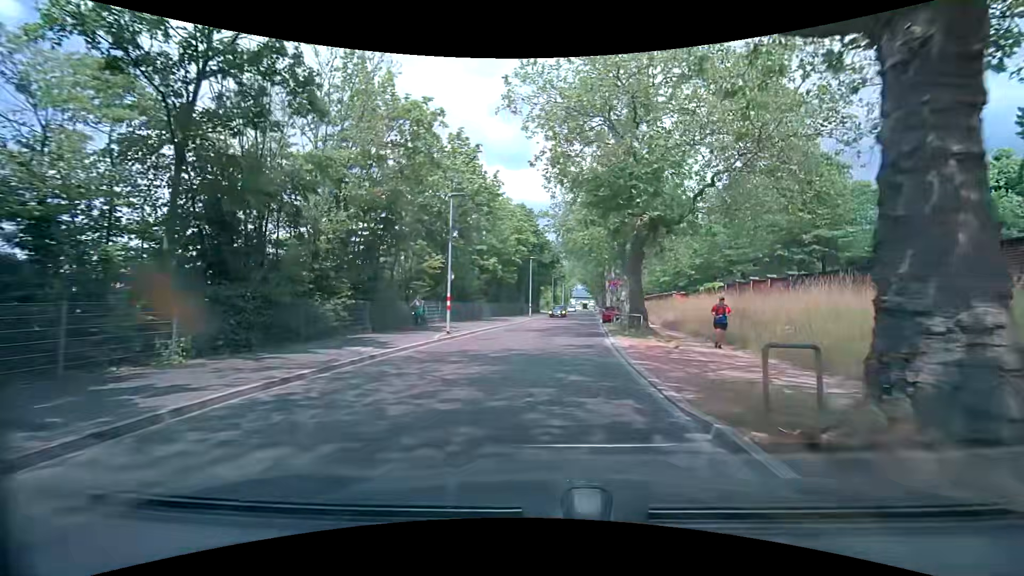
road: tertiary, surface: asphalt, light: Day
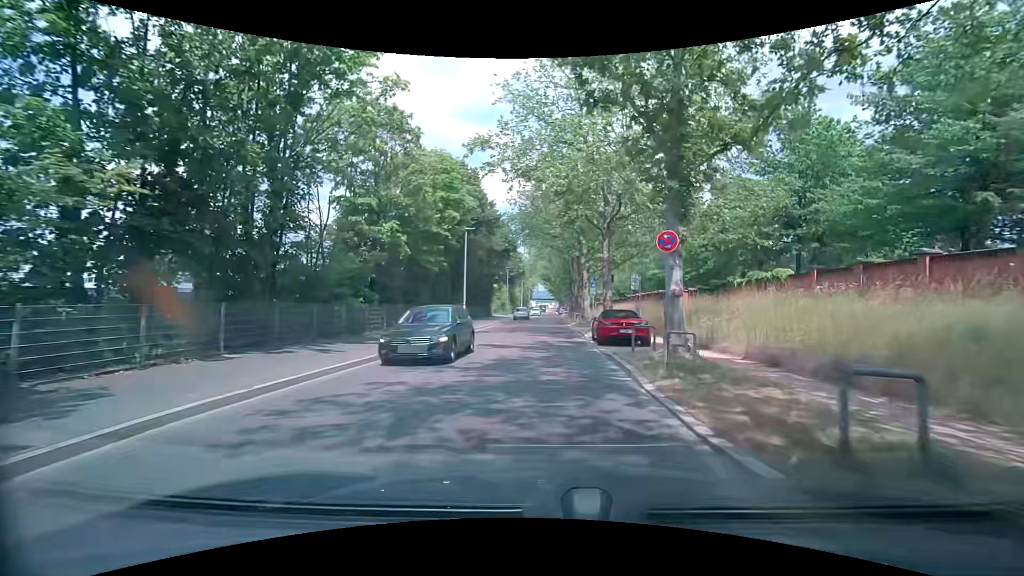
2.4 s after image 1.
(+1.0, +20.0) m; +5°
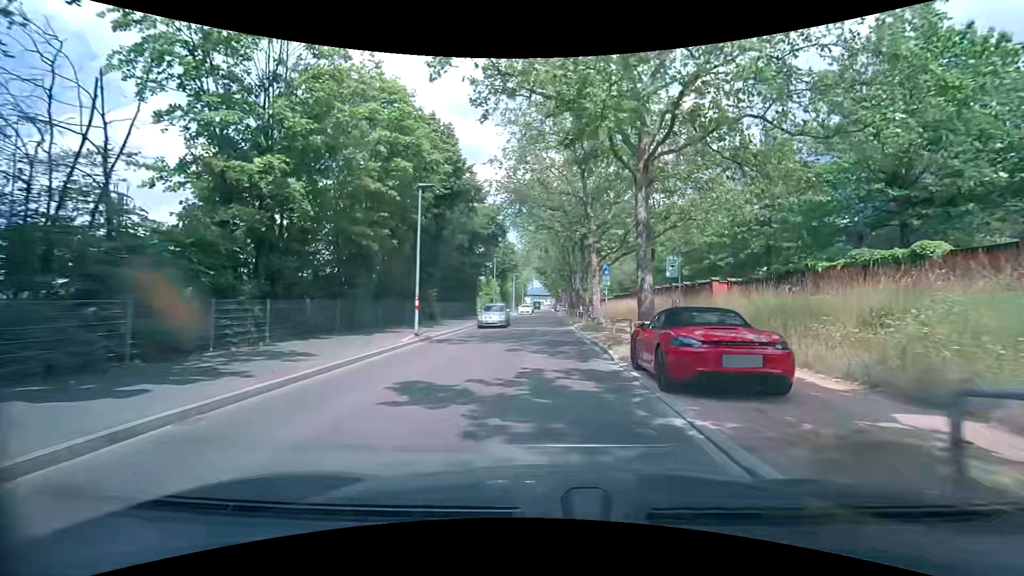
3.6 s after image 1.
(+0.1, +10.3) m; +1°
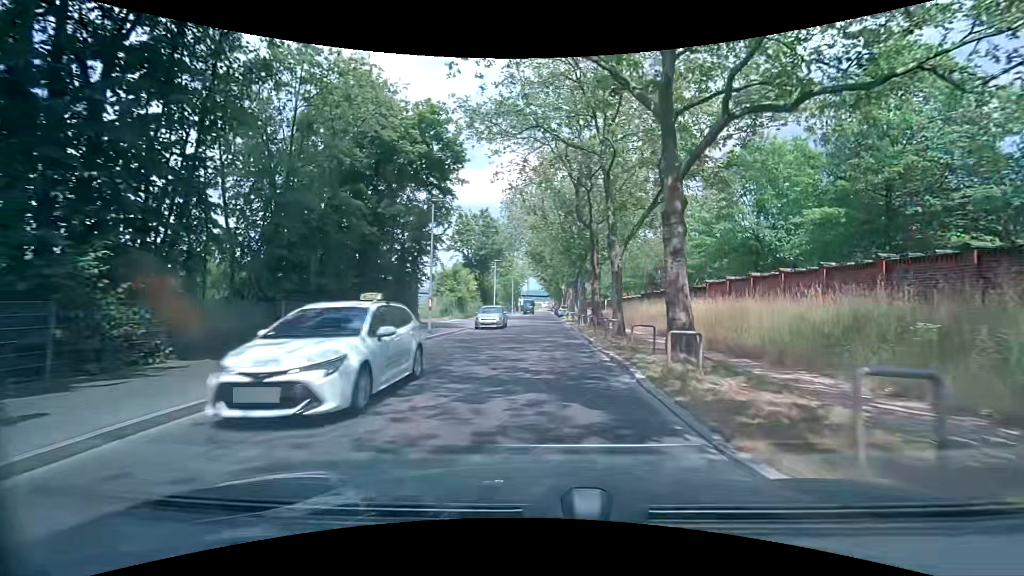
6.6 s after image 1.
(+0.1, +26.6) m; 0°
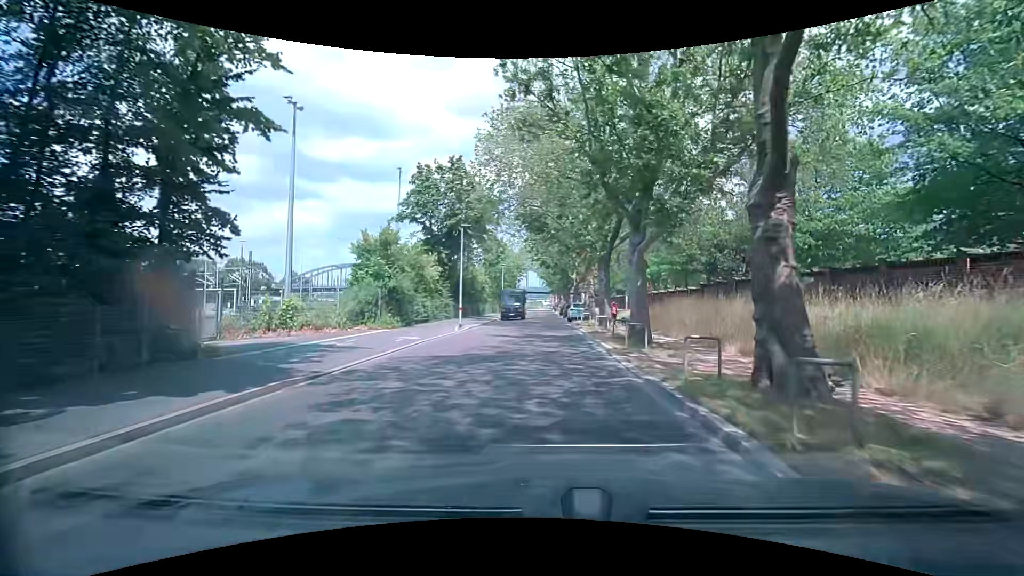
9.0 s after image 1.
(-0.1, +21.8) m; 0°
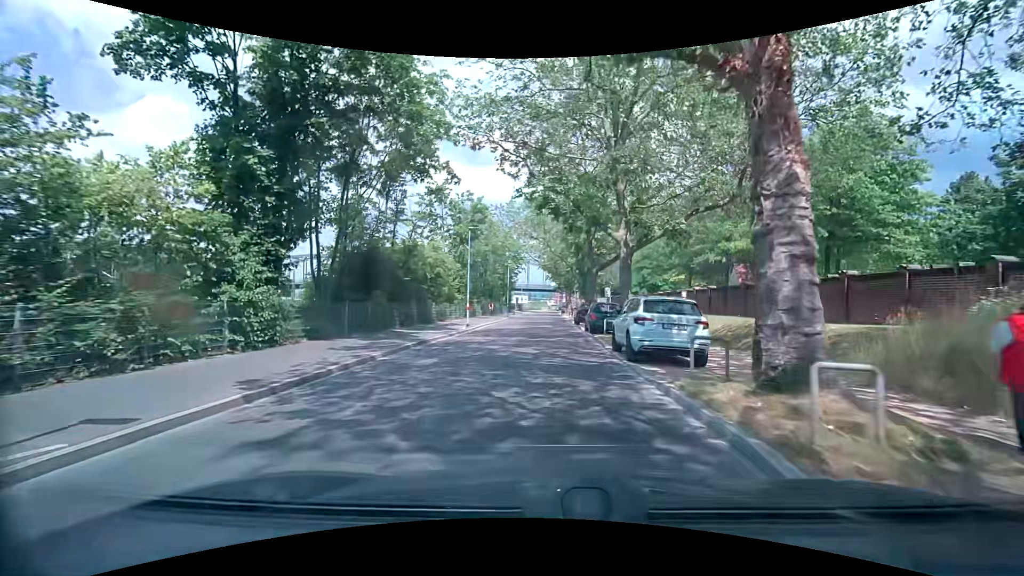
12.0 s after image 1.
(+0.1, +27.7) m; -1°
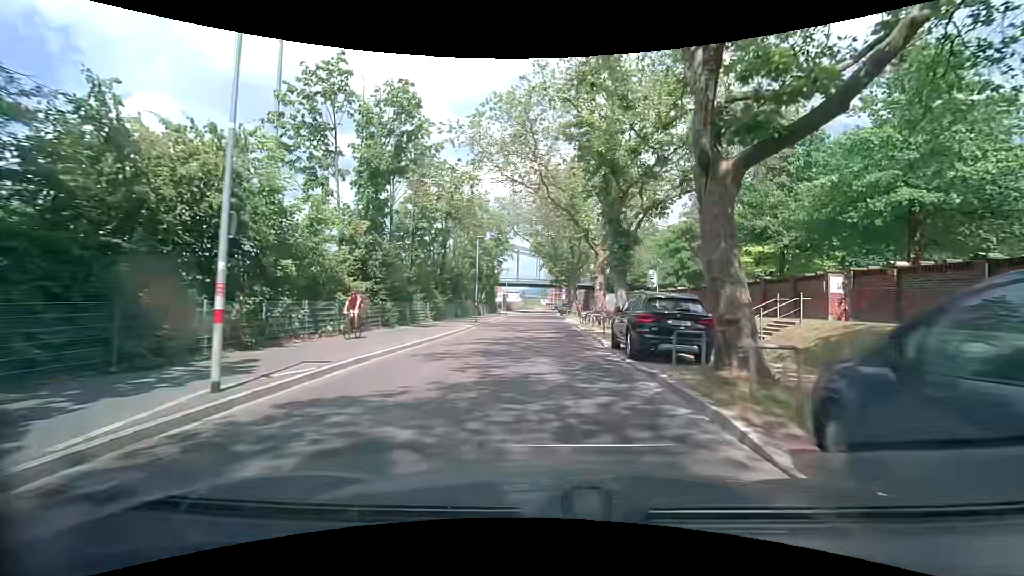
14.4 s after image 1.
(+0.3, +23.3) m; 0°
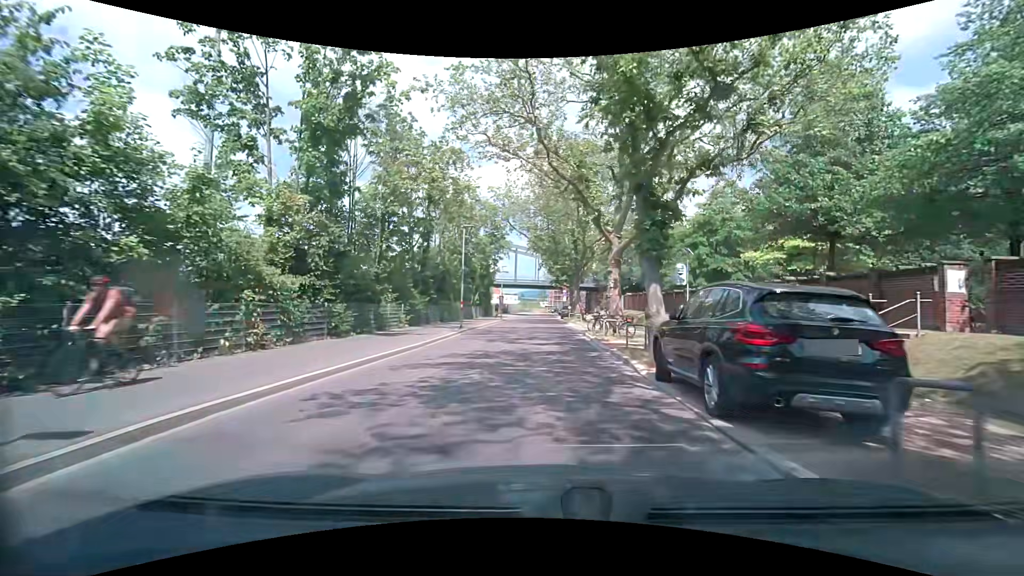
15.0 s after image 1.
(+0.1, +6.0) m; -1°
(0, +10) (0, +20) (0, +30) (+1, +40) (+1, +50) (+1, +60) (+2, +70) (+2, +80) (+2, +90) (+3, +100) m
